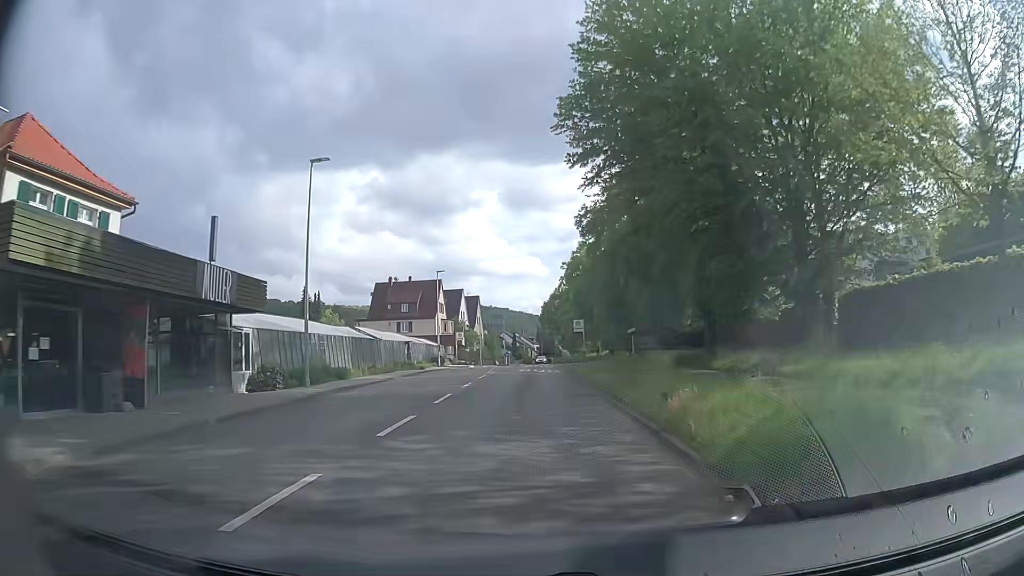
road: secondary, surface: asphalt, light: Day
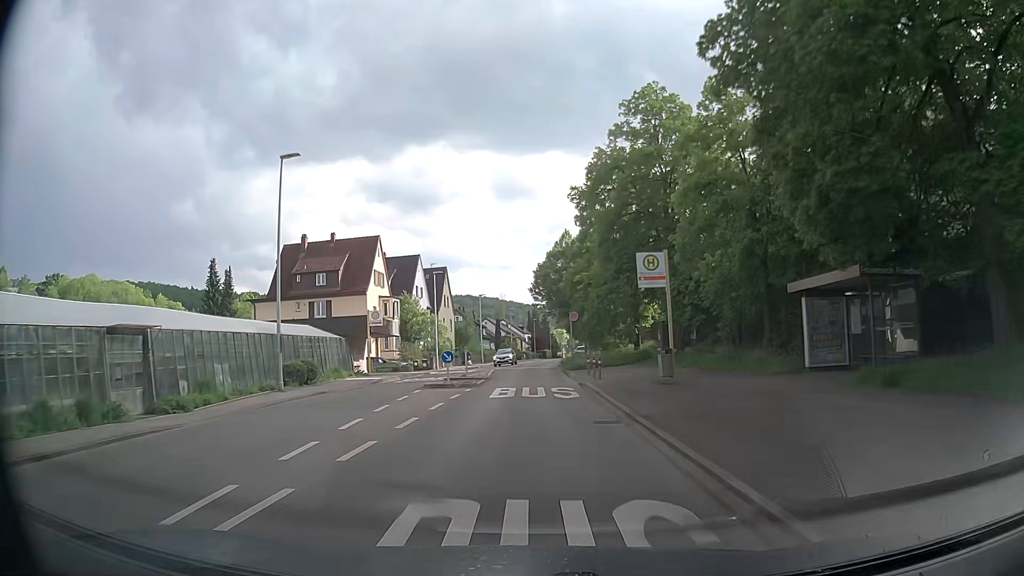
(+0.3, +35.6) m; 0°
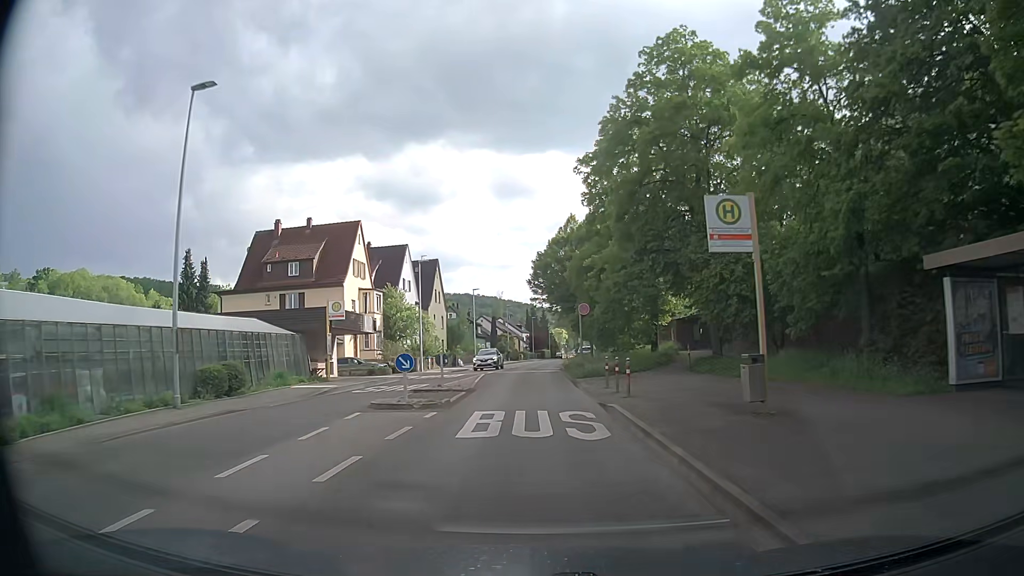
(+0.1, +7.2) m; 0°
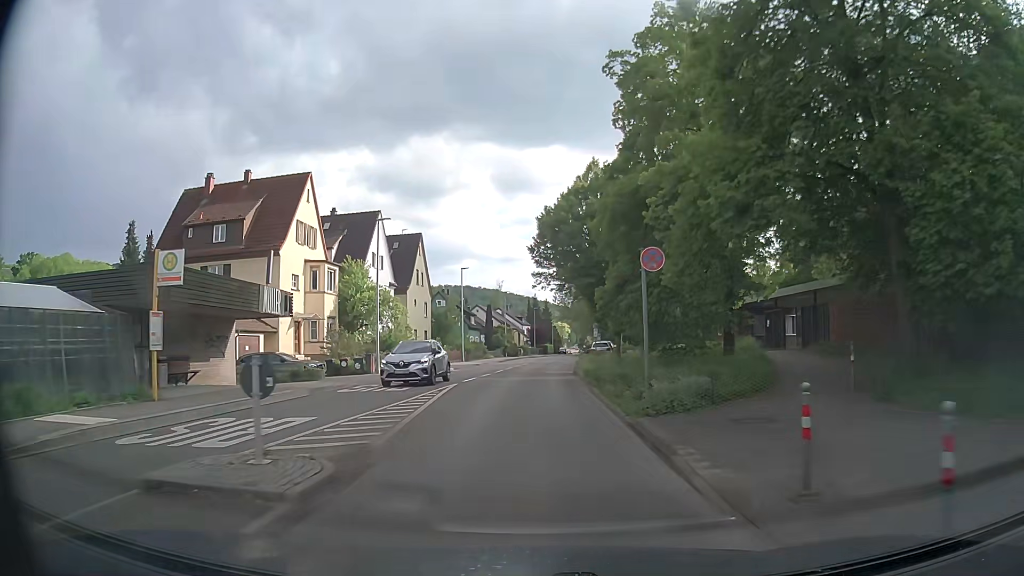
(0.0, +14.6) m; 0°
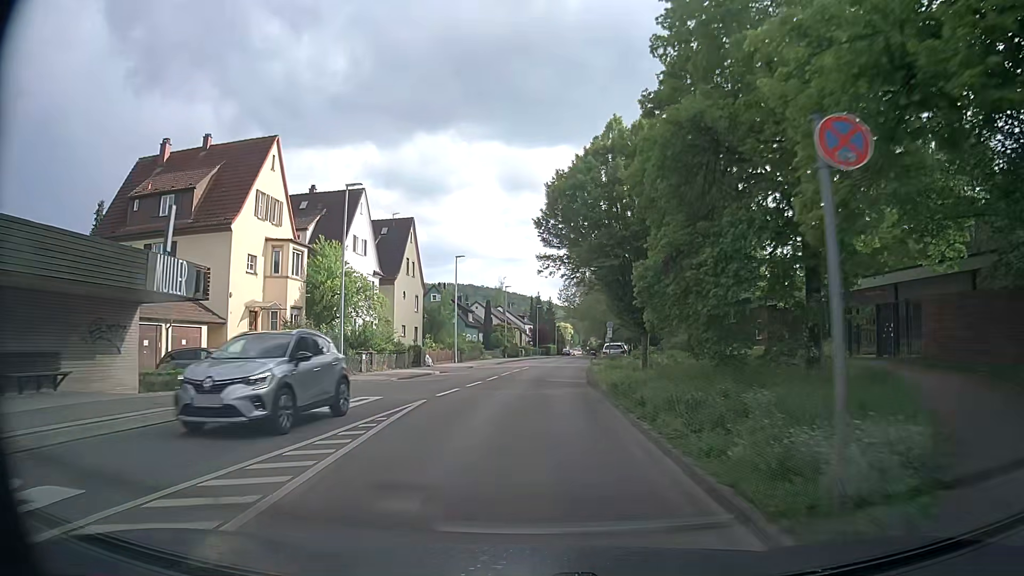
(0.0, +7.4) m; 0°
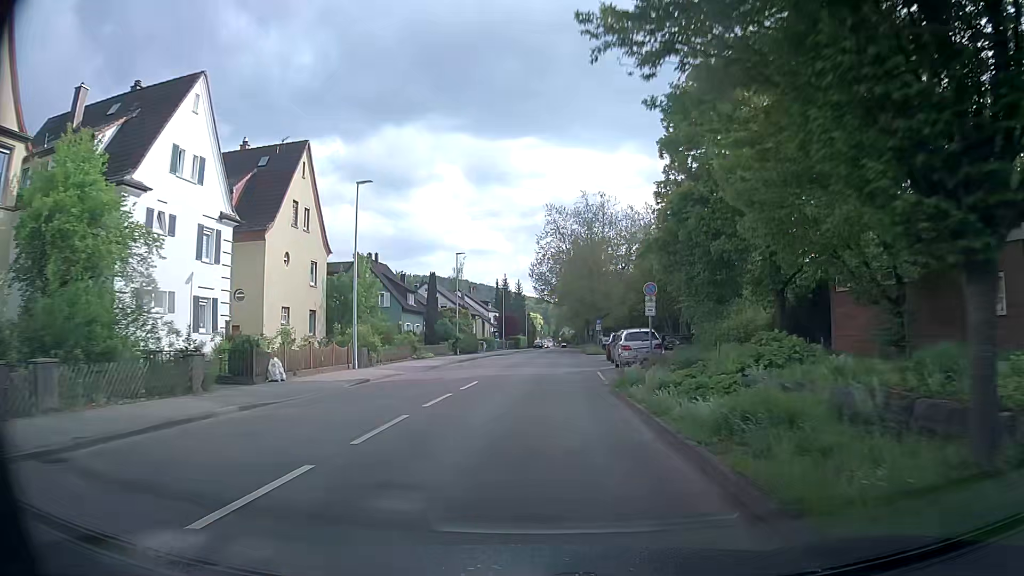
(+0.4, +22.8) m; +3°
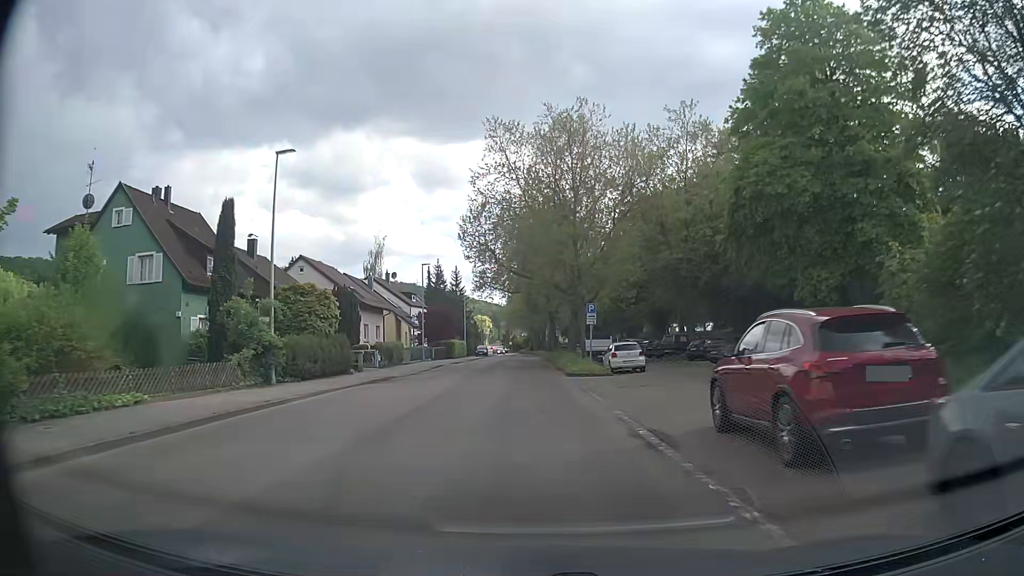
(+1.0, +31.5) m; +4°
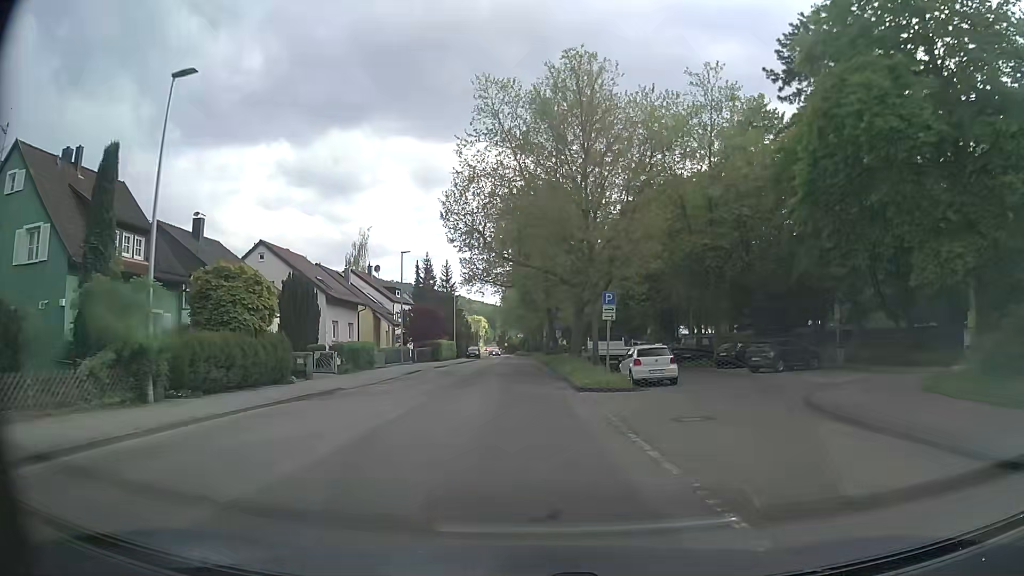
(0.0, +7.9) m; 0°
(0, +10) (0, +20) (0, +30) (0, +40) (0, +50) (0, +60) (0, +70) (0, +80) (0, +90) (-1, +100) m
